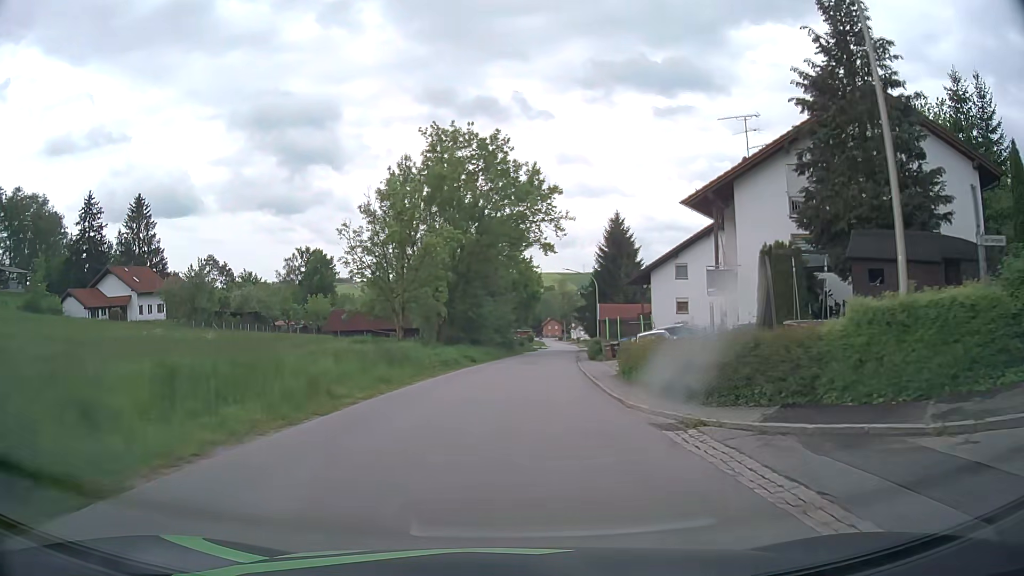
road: tertiary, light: Day
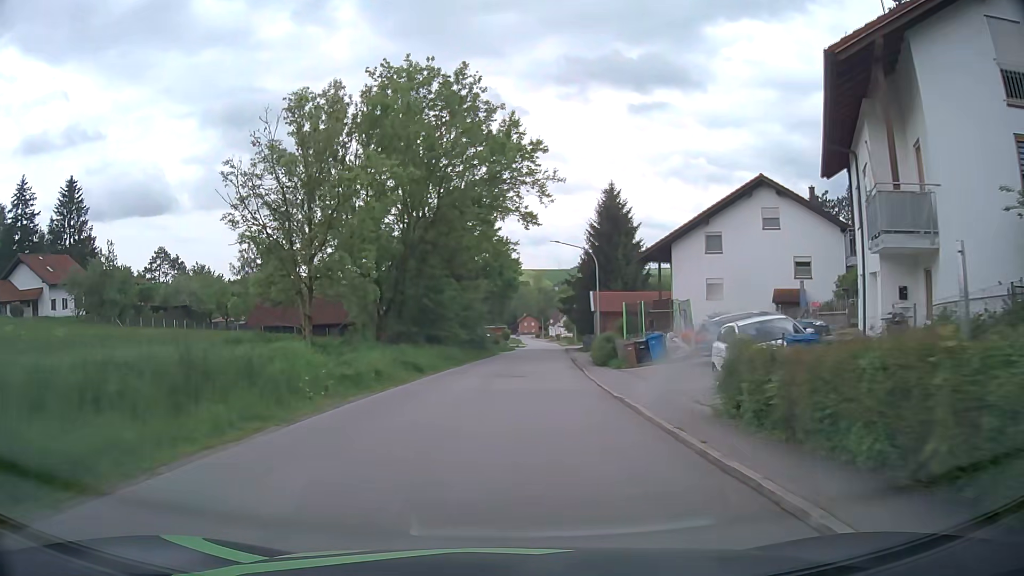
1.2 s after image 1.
(+0.3, +14.8) m; +2°
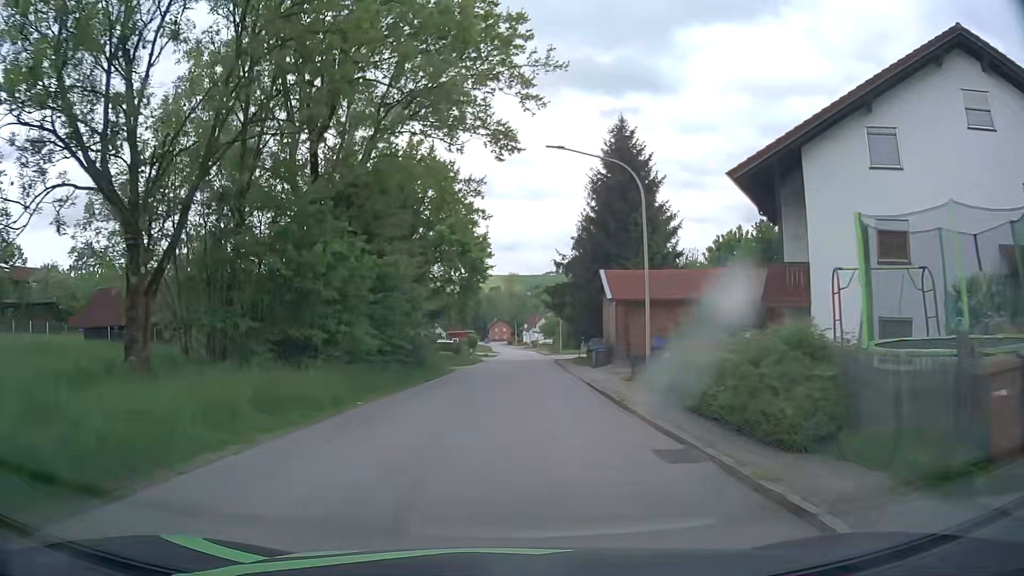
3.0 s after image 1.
(+0.6, +22.3) m; +2°
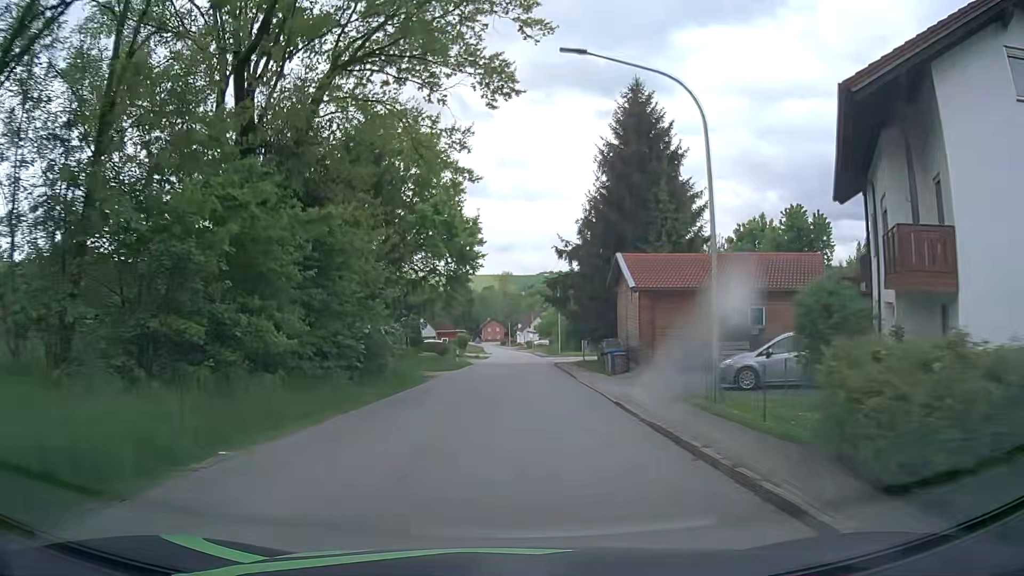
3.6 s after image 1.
(0.0, +7.4) m; +1°
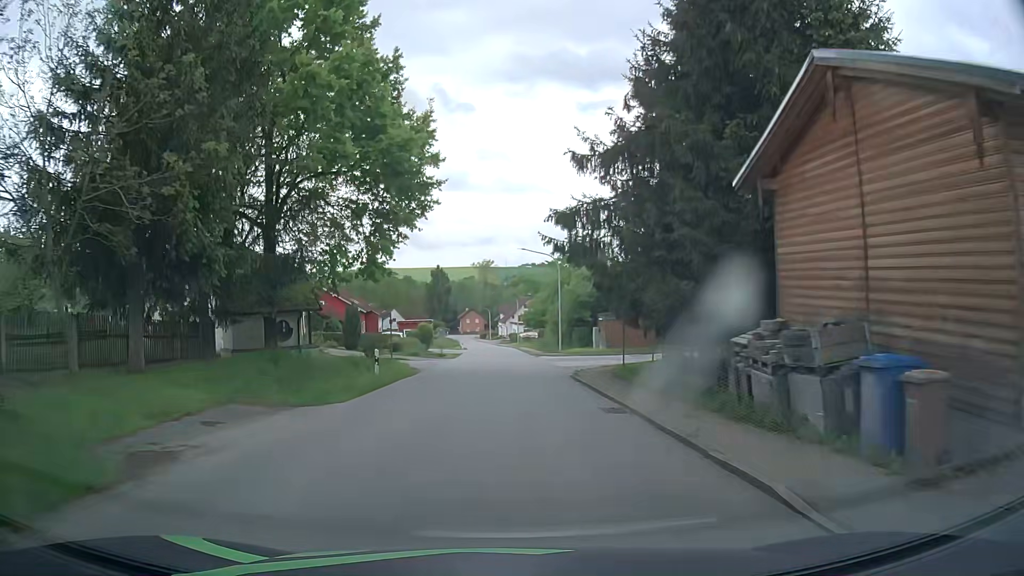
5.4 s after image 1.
(+0.4, +21.4) m; +1°
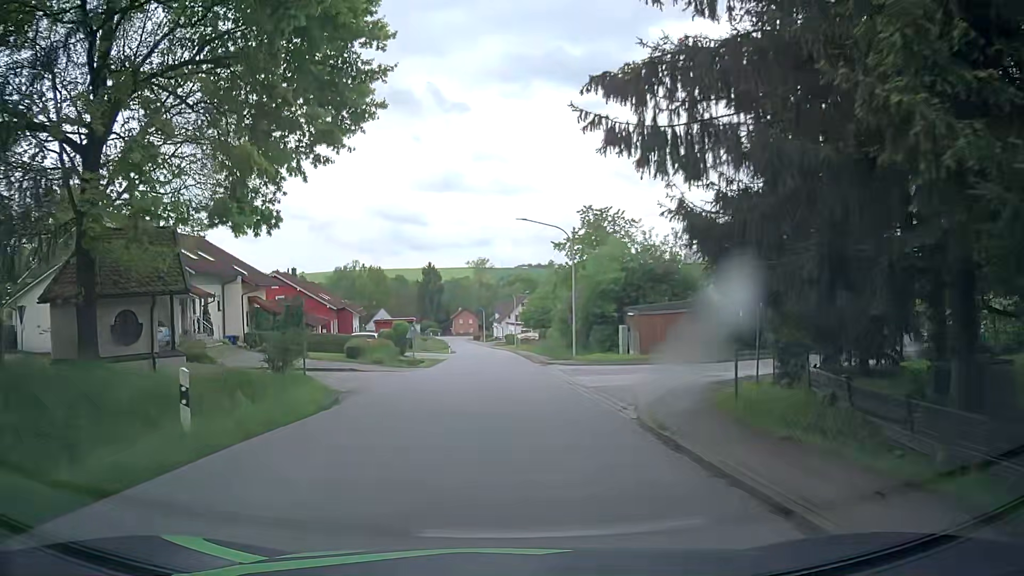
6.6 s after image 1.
(+0.2, +12.4) m; 0°
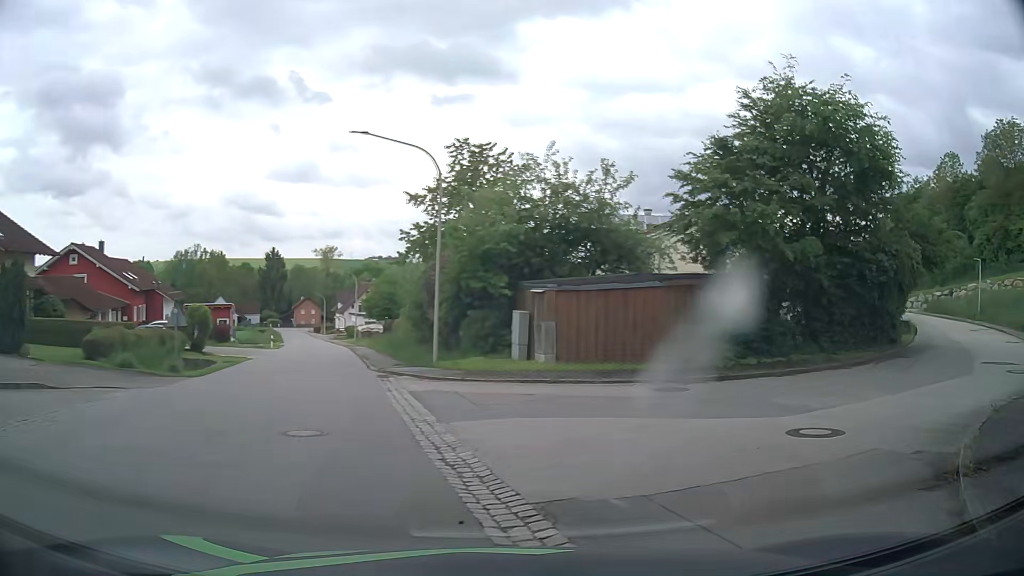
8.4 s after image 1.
(+0.8, +13.8) m; +13°
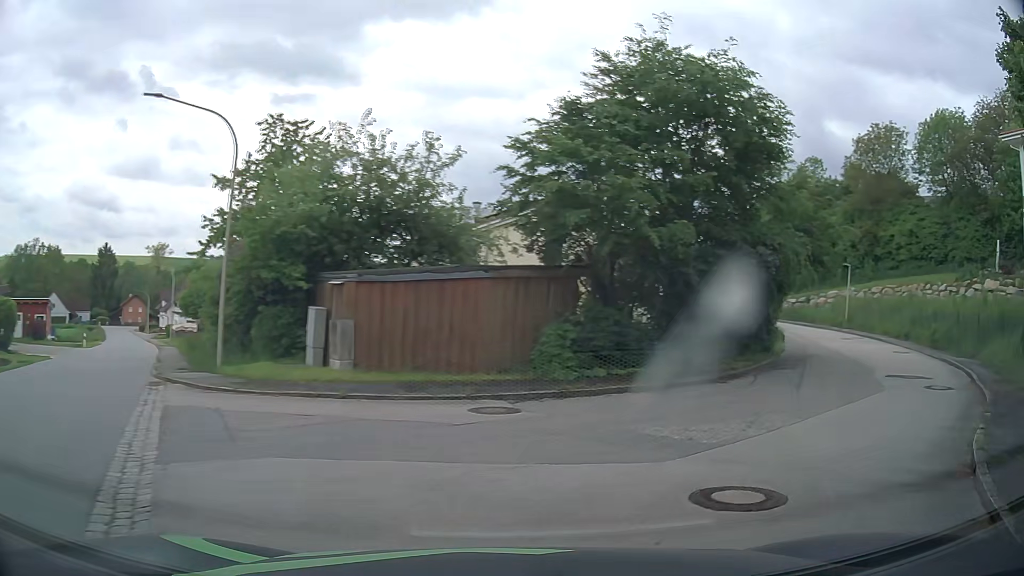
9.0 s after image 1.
(+0.3, +3.4) m; +13°
(+4, +9) (+10, +16) (+16, +25) (+19, +34) (+21, +44) (+21, +54) (+21, +64) (+20, +74) (+19, +84) (+19, +94) m
